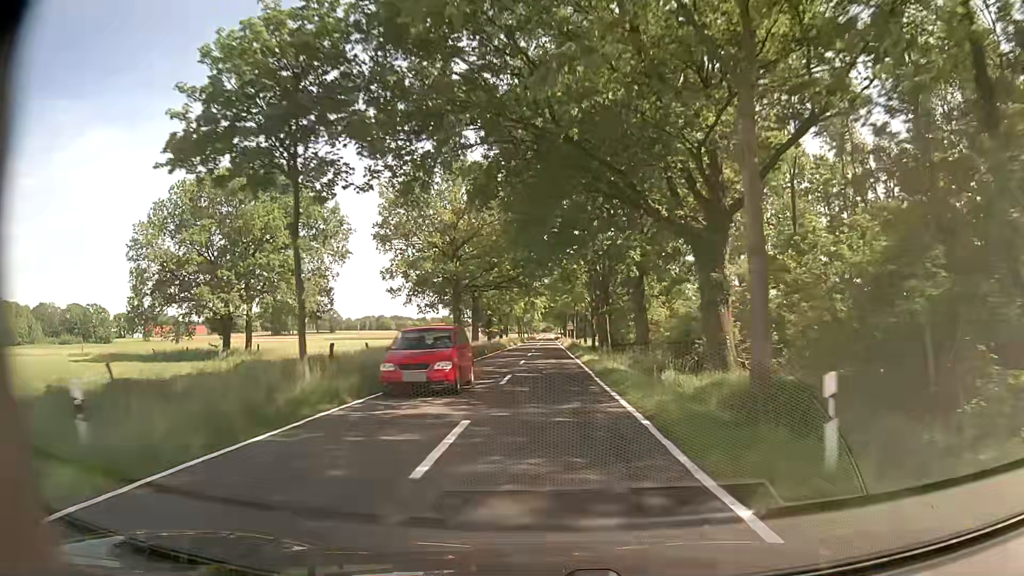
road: tertiary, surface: asphalt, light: Day
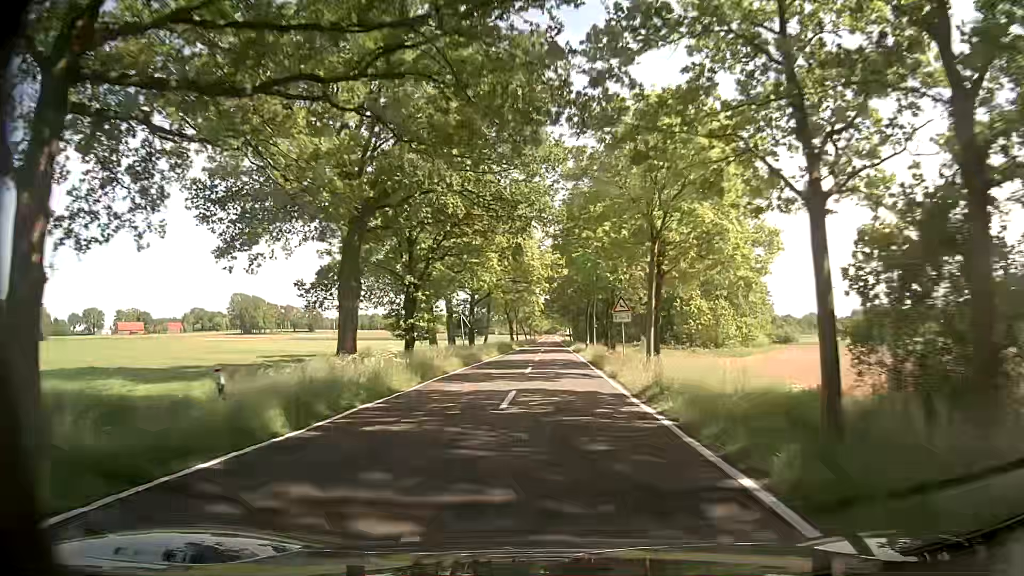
(-0.3, +53.7) m; -1°
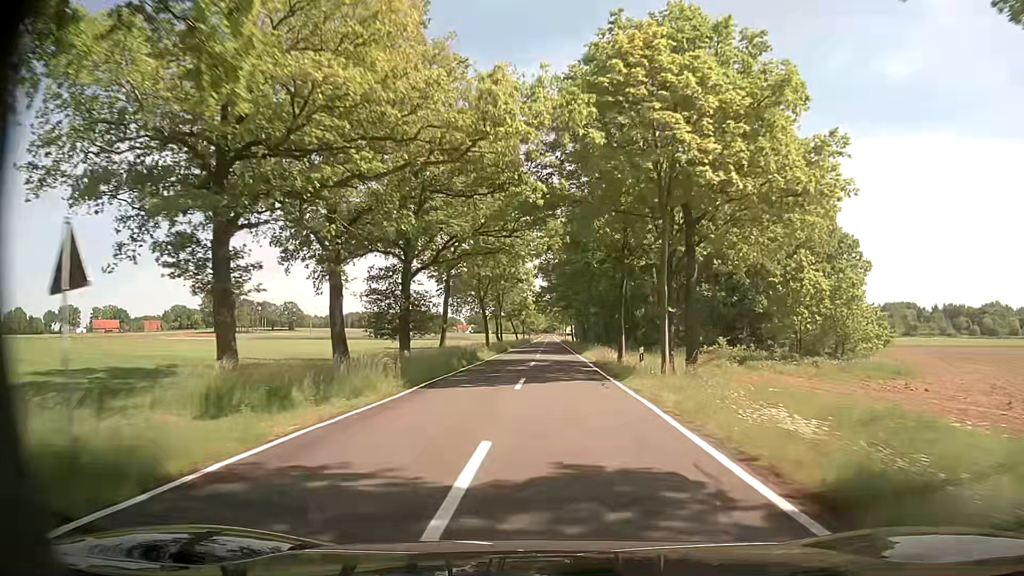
(+0.4, +32.2) m; +1°
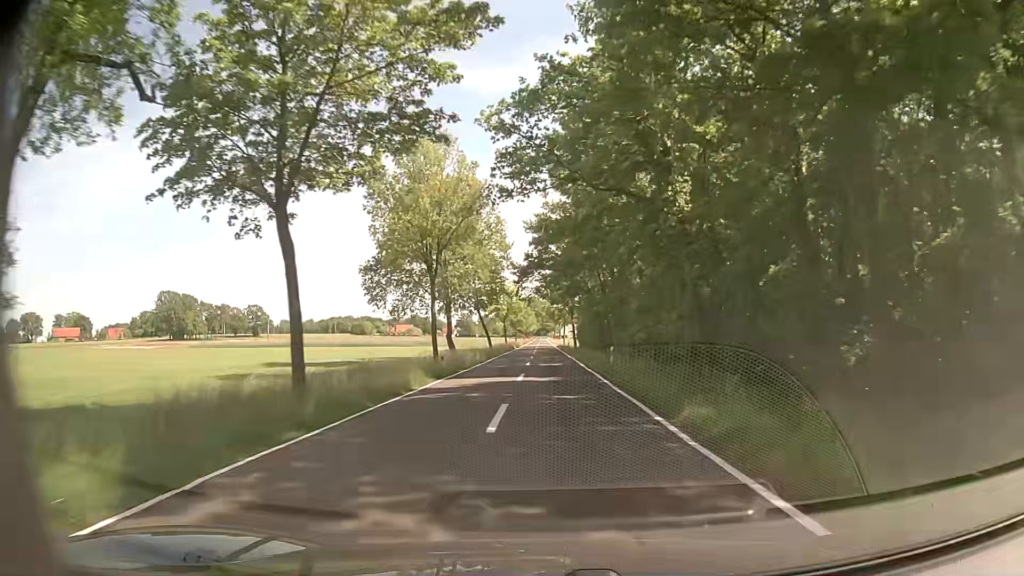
(+0.2, +43.0) m; 0°
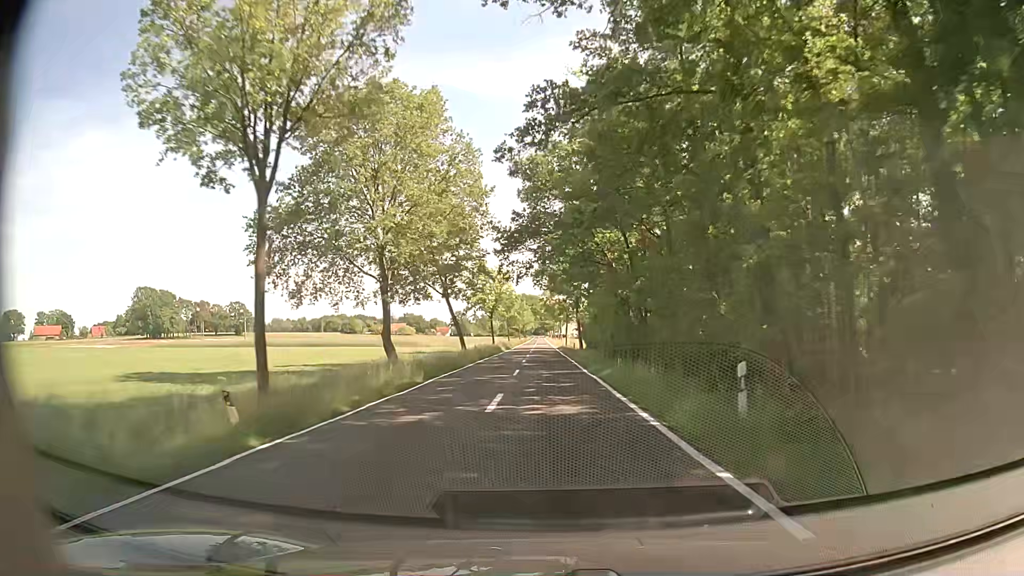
(+0.1, +21.5) m; 0°
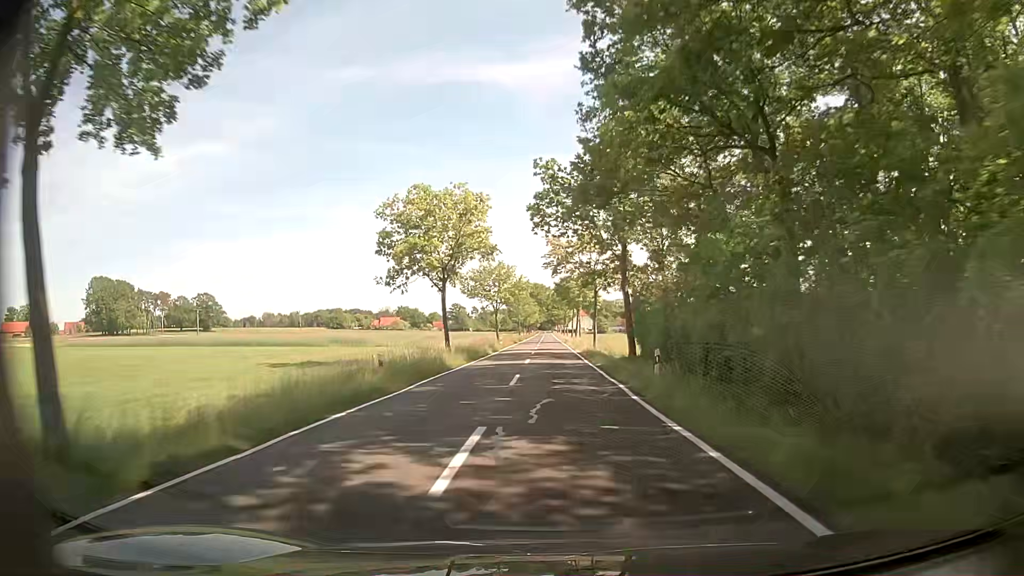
(+0.3, +43.0) m; 0°
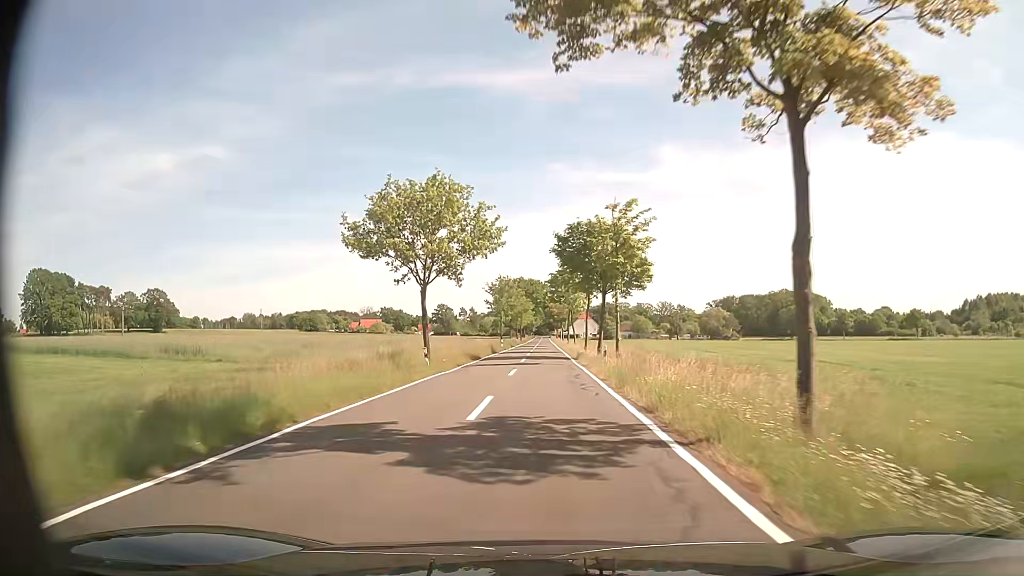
(+0.3, +43.1) m; 0°
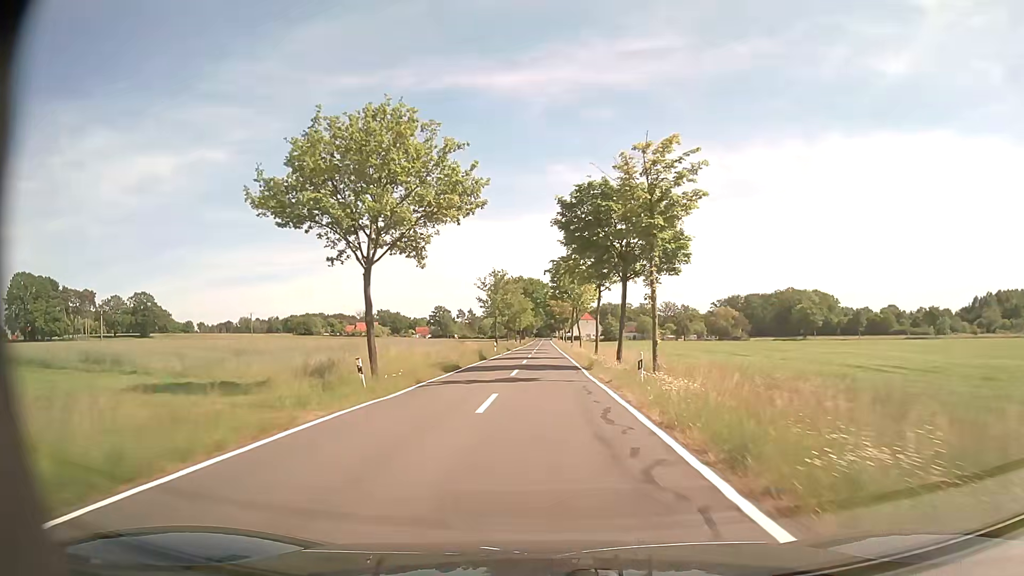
(0.0, +10.8) m; 0°
(0, +10) (0, +20) (0, +30) (0, +40) (0, +50) (0, +60) (0, +70) (0, +80) (0, +90) (0, +100) m
